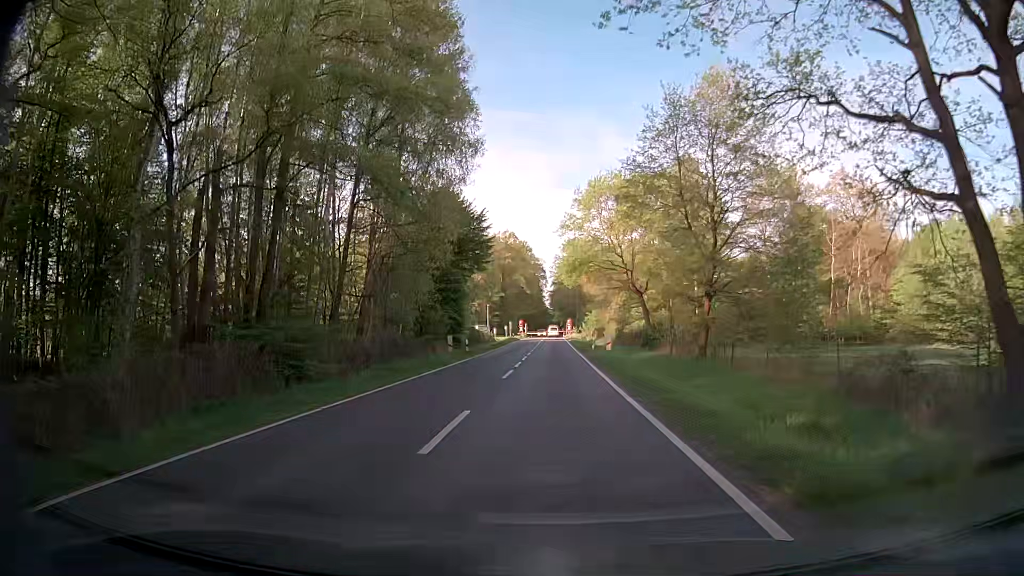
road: secondary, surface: asphalt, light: Day
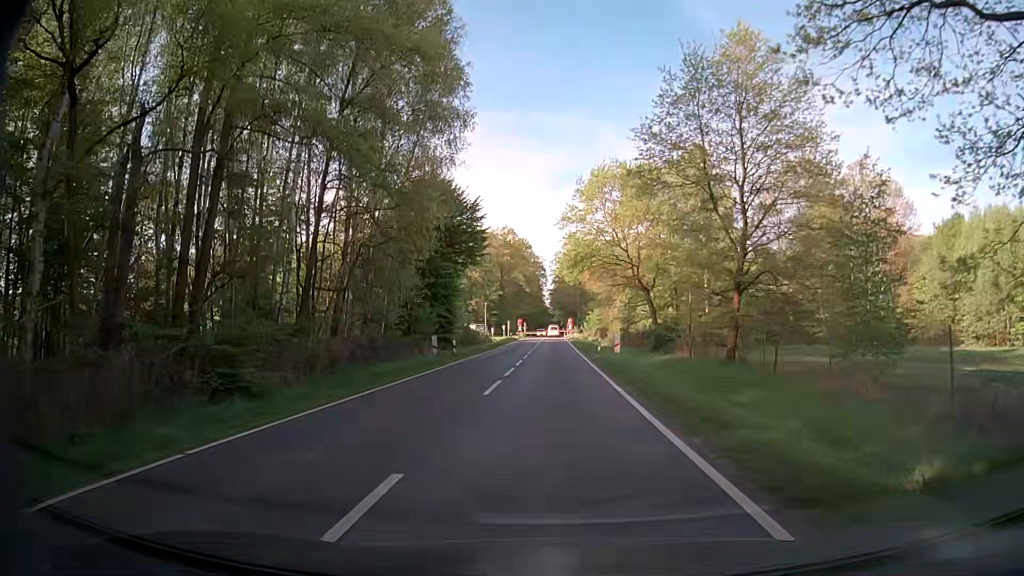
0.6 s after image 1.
(0.0, +5.1) m; 0°
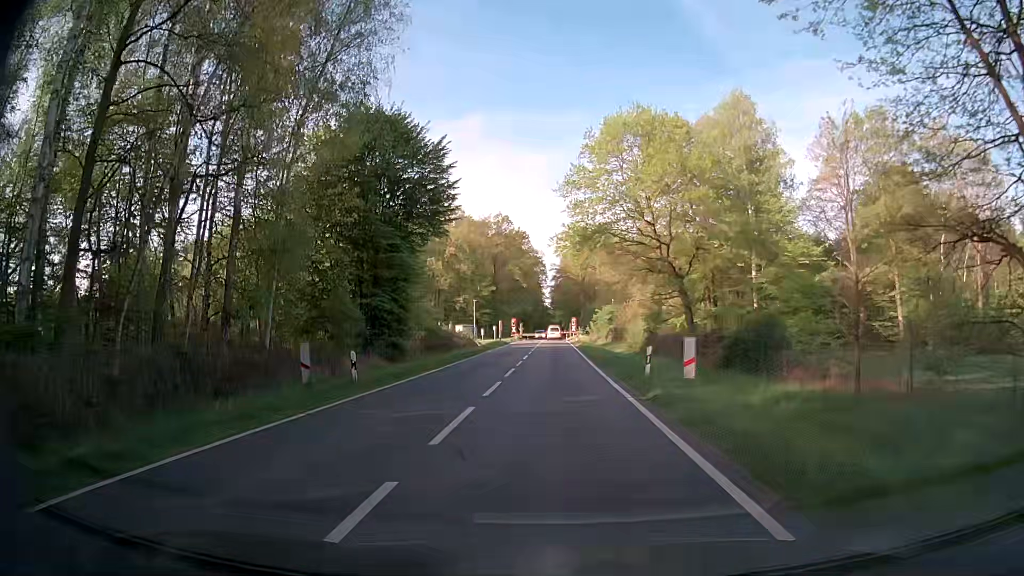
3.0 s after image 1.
(-0.3, +18.1) m; -1°
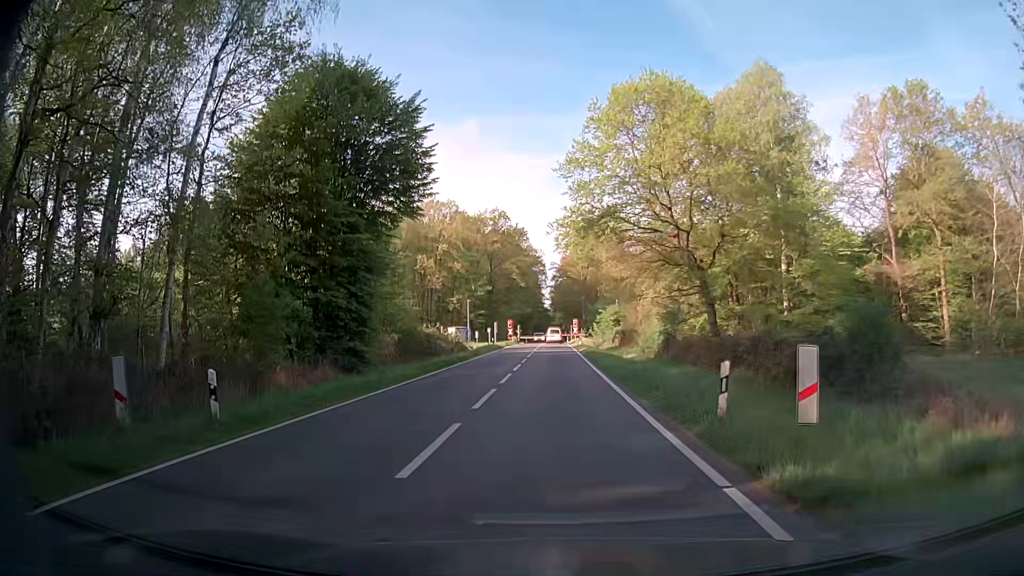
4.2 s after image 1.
(0.0, +7.7) m; +1°
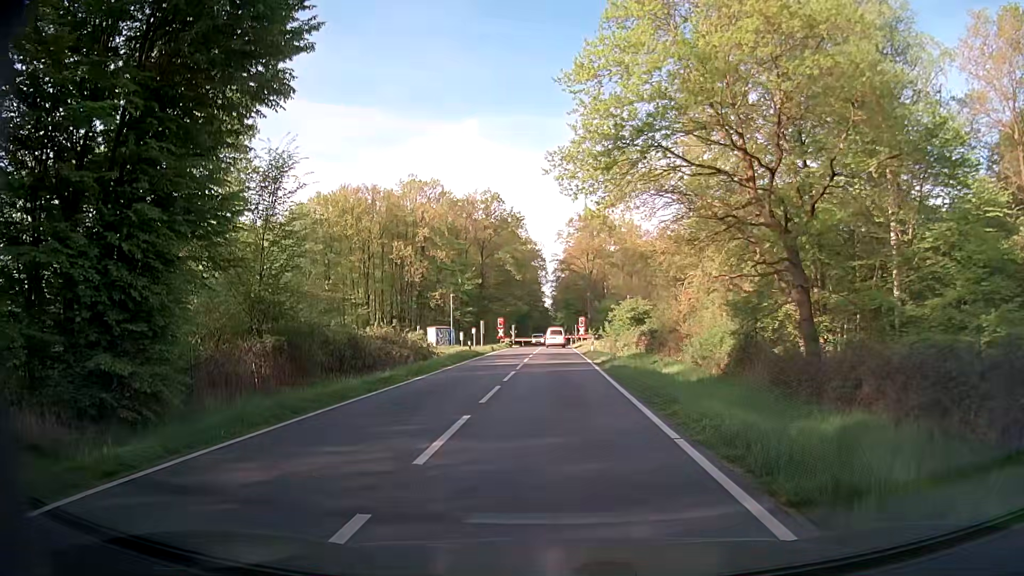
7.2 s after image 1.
(-0.2, +17.2) m; 0°
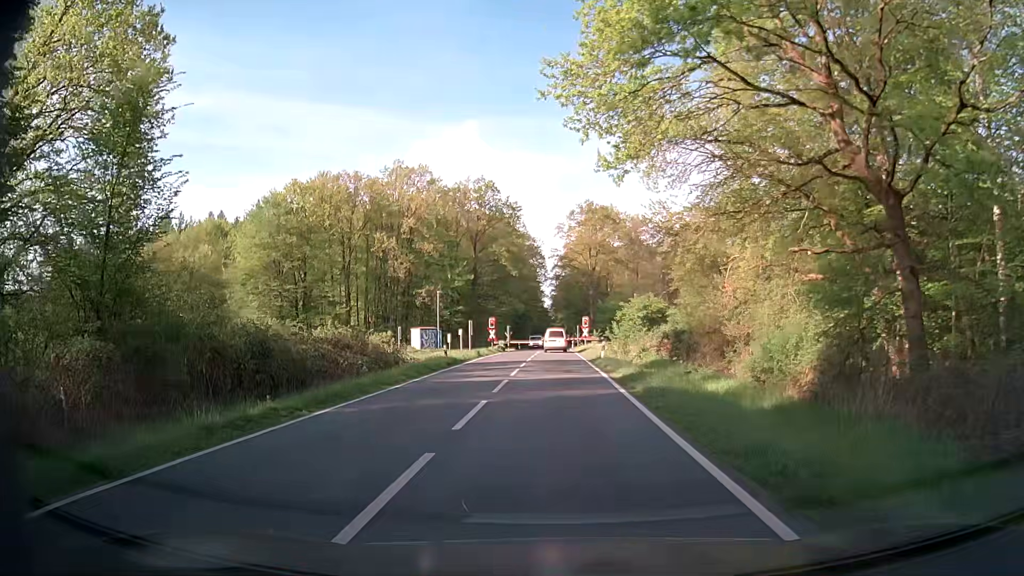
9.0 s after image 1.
(-0.1, +9.3) m; 0°
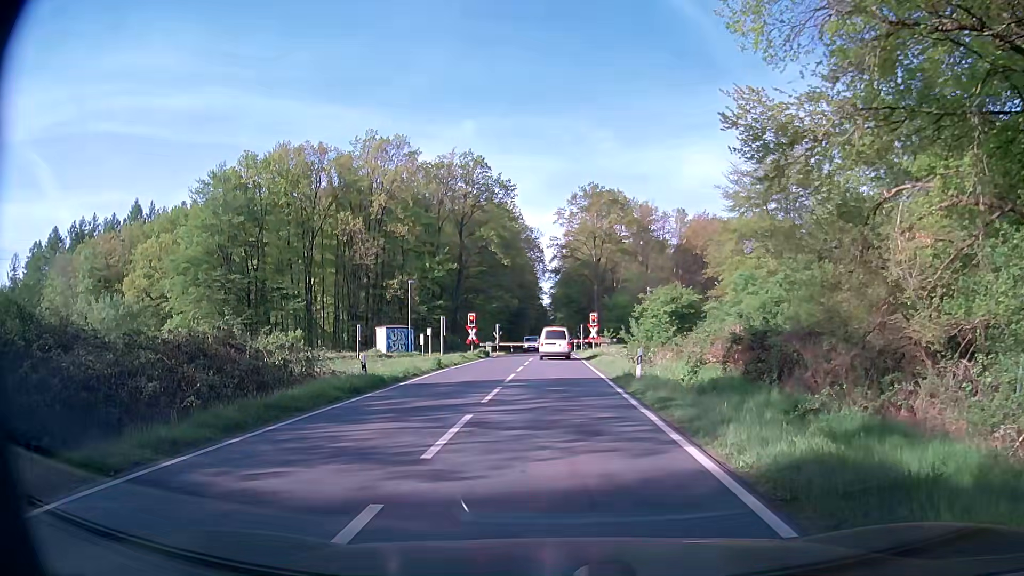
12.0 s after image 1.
(0.0, +14.2) m; 0°
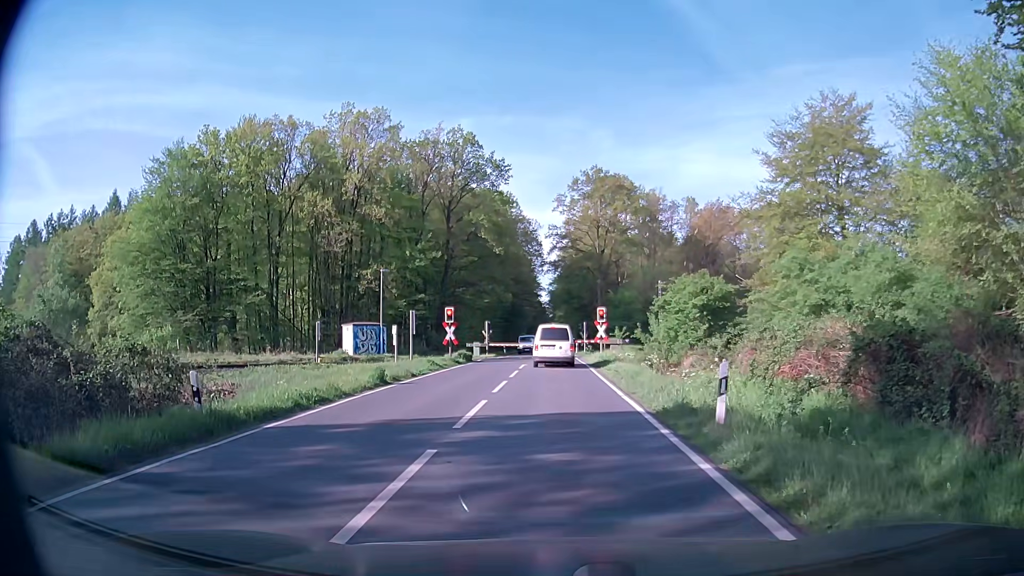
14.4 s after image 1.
(0.0, +9.3) m; 0°
